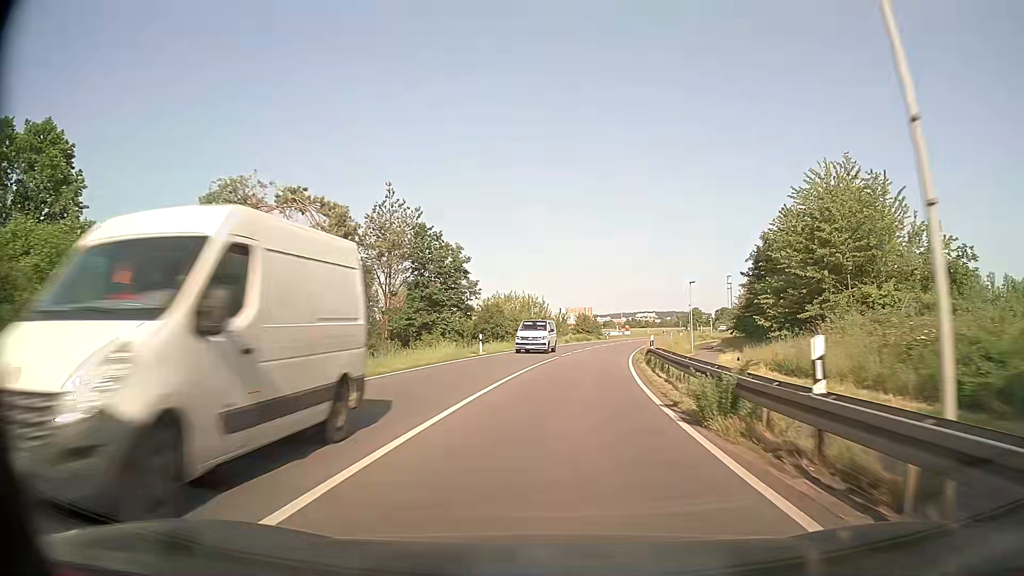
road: primary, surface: asphalt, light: Day
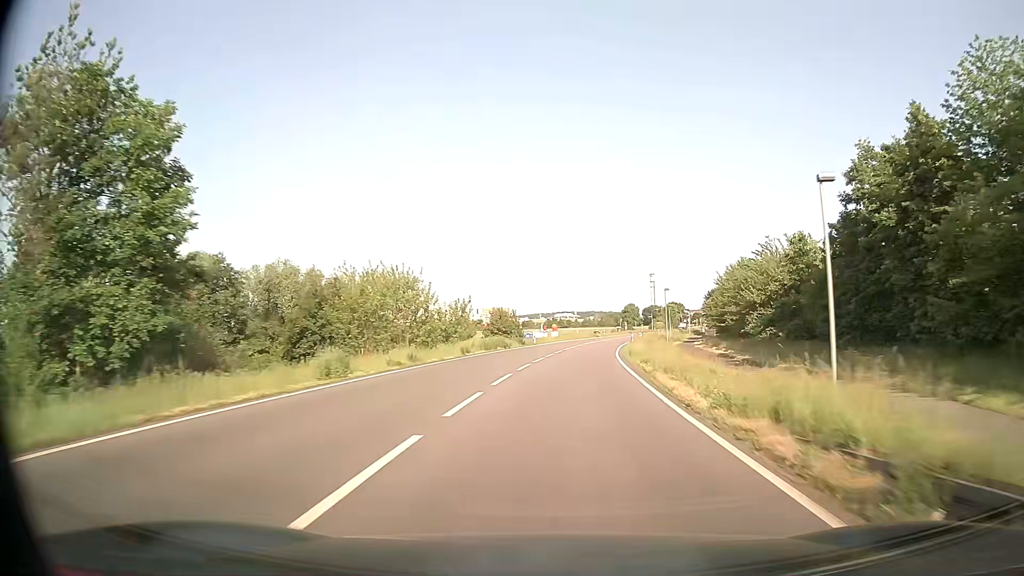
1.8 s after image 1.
(+2.1, +32.5) m; +7°
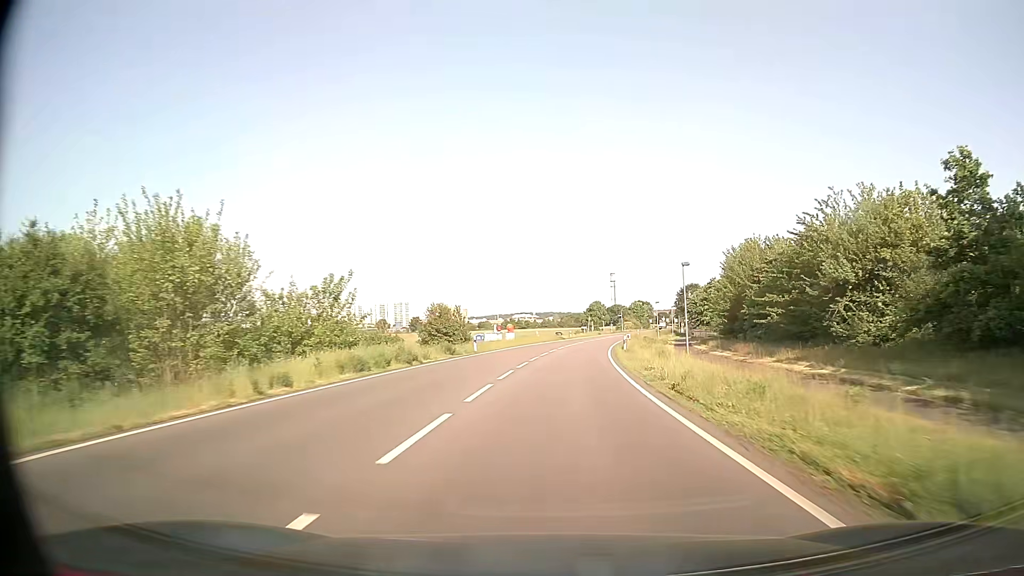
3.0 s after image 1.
(+0.7, +21.8) m; +4°
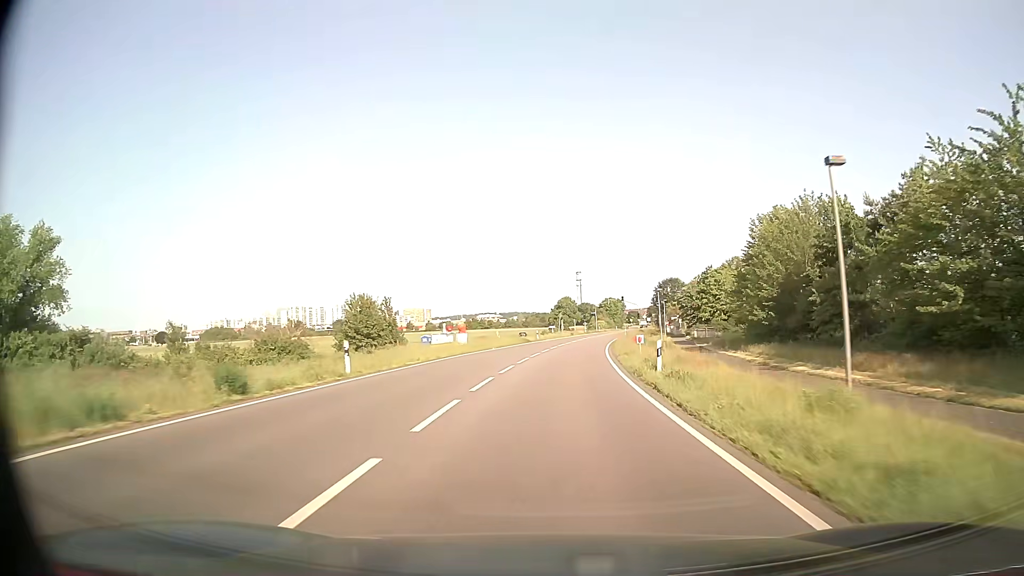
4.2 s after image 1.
(+0.5, +22.0) m; +3°
(0, +10) (0, +20) (+1, +30) (+2, +40) (+3, +50) (+4, +60) (+5, +70) (+6, +80) (+8, +90) (+10, +99) m
